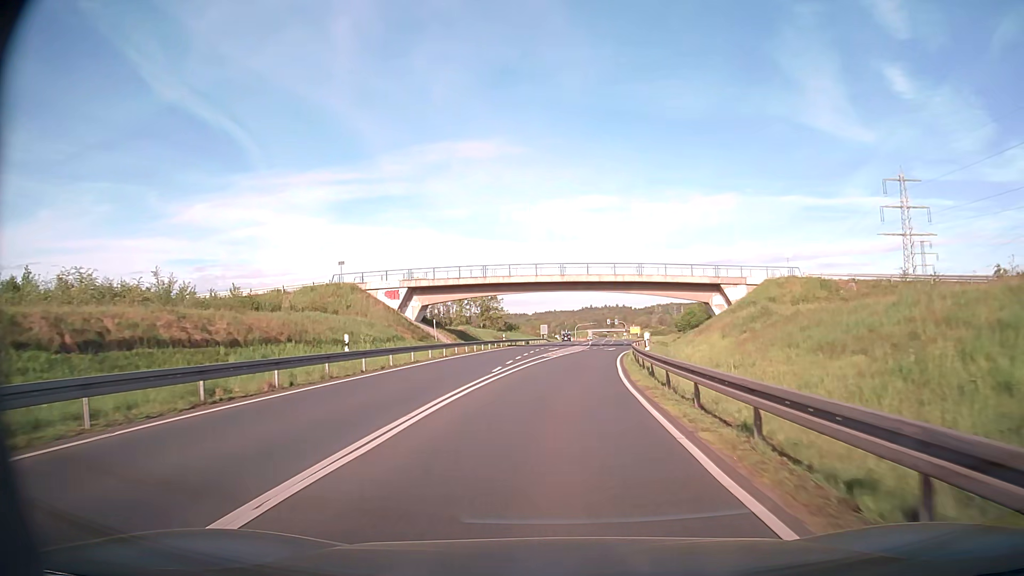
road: primary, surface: asphalt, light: Day
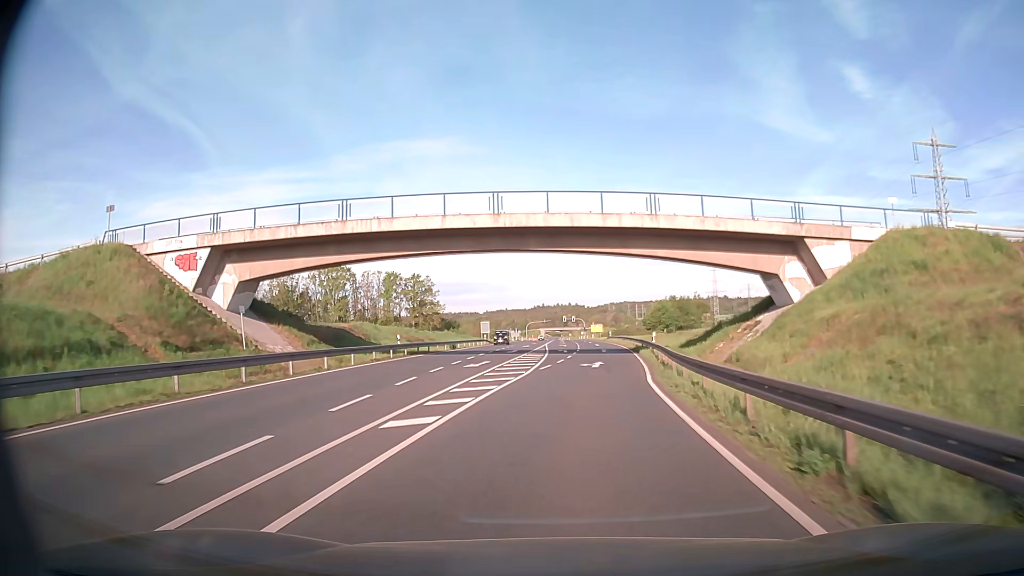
(+1.1, +30.3) m; +4°
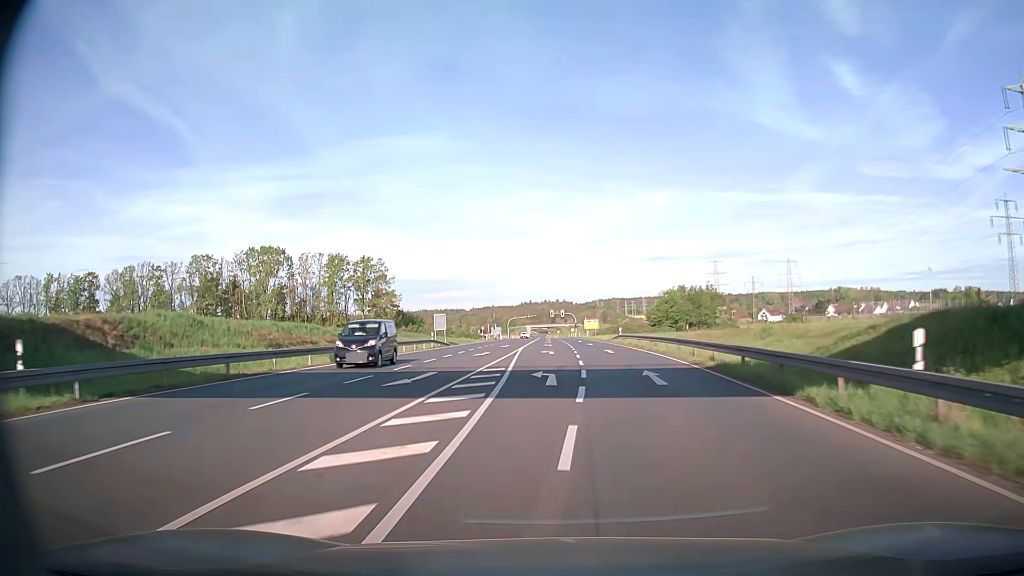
(+0.4, +30.2) m; +1°
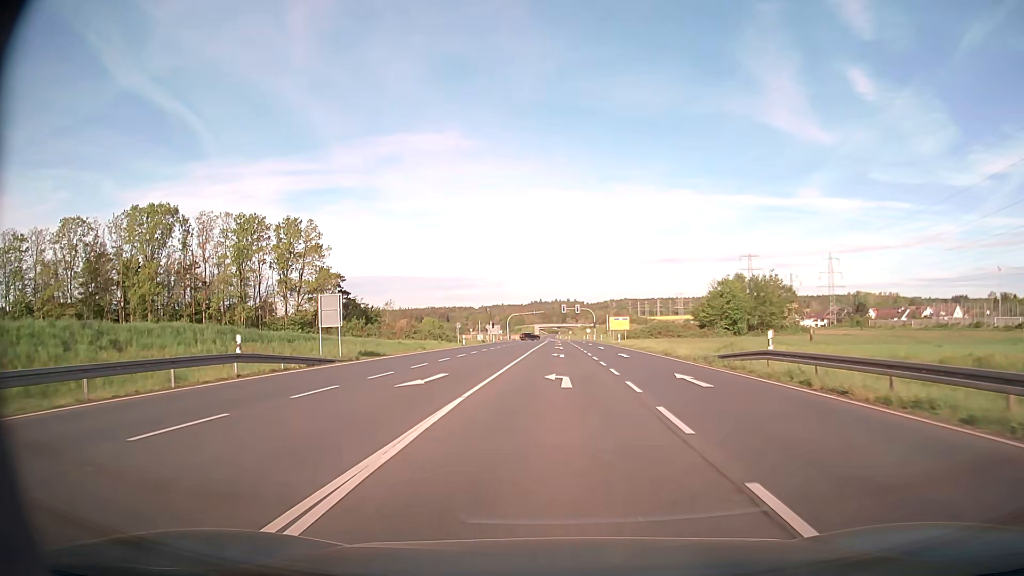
(-0.6, +39.6) m; -1°
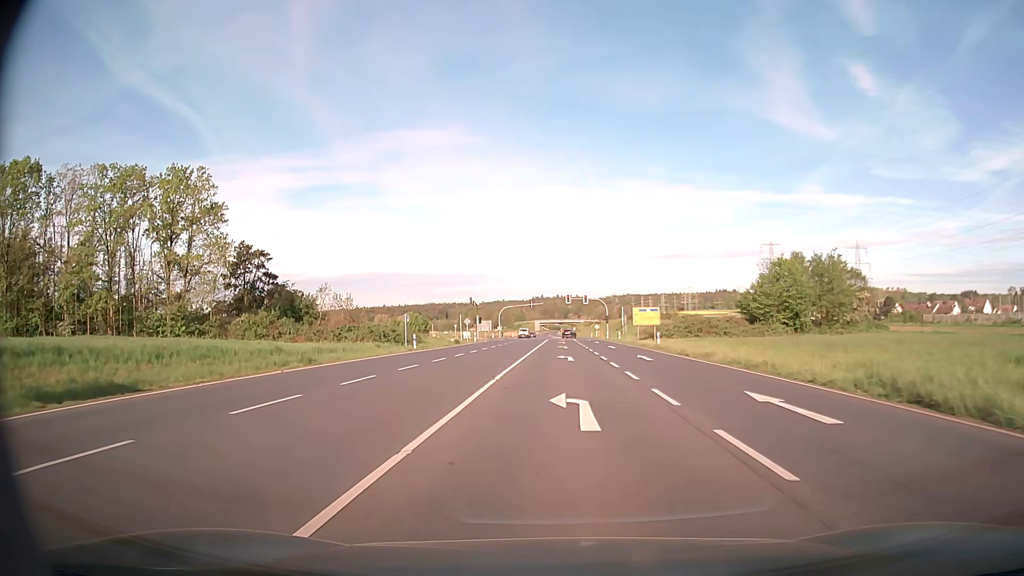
(0.0, +26.8) m; 0°
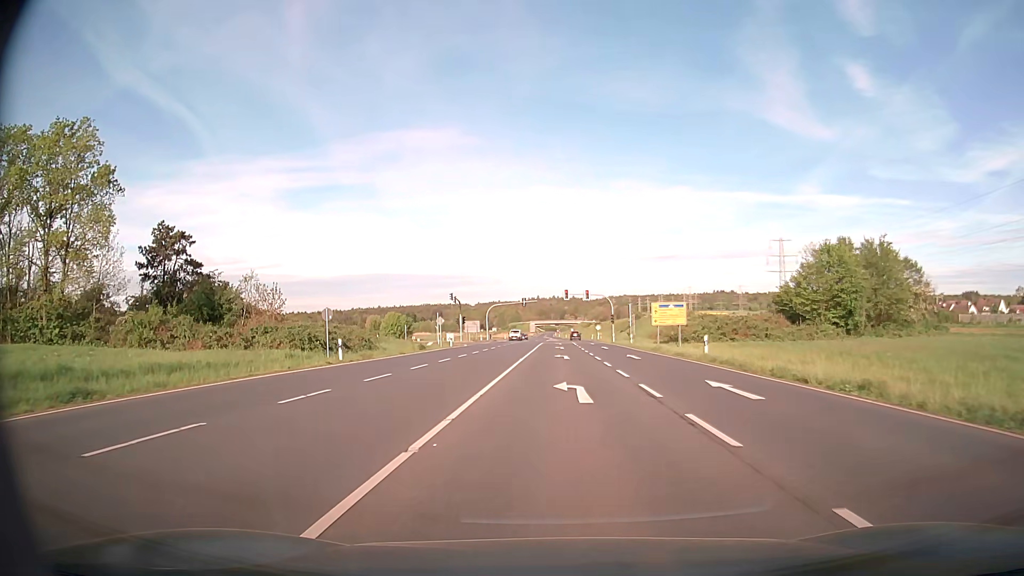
(0.0, +15.8) m; 0°
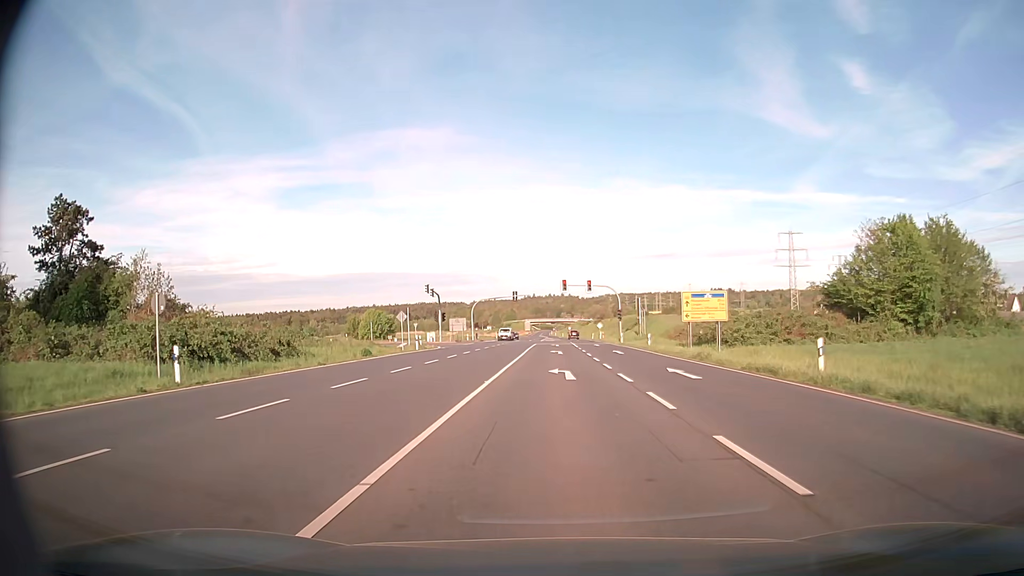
(+0.1, +14.2) m; 0°
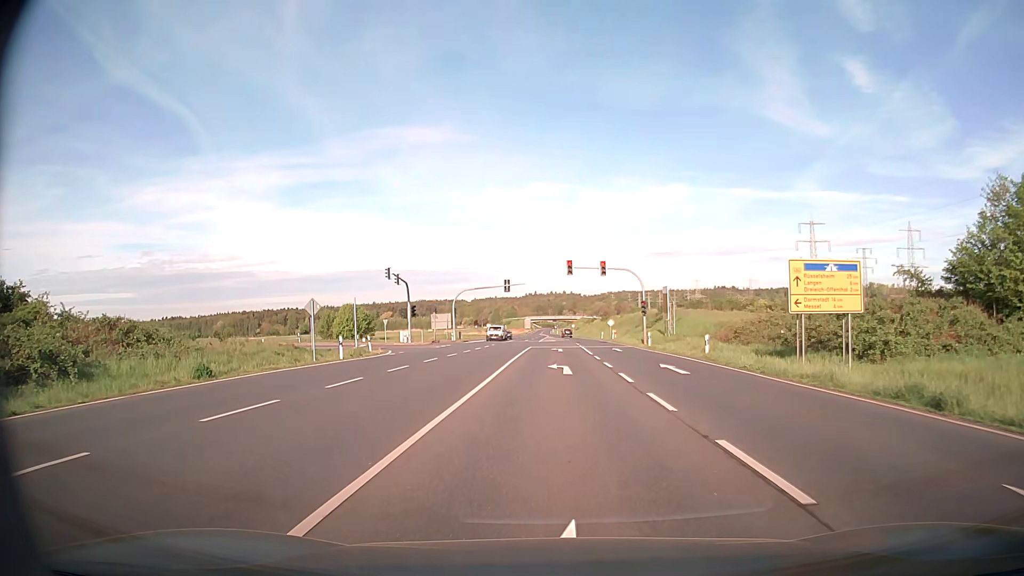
(0.0, +18.1) m; 0°
(0, +10) (0, +20) (0, +30) (0, +40) (0, +50) (-2, +60) (-8, +67) (-18, +69) (-28, +67) (-37, +64) m
